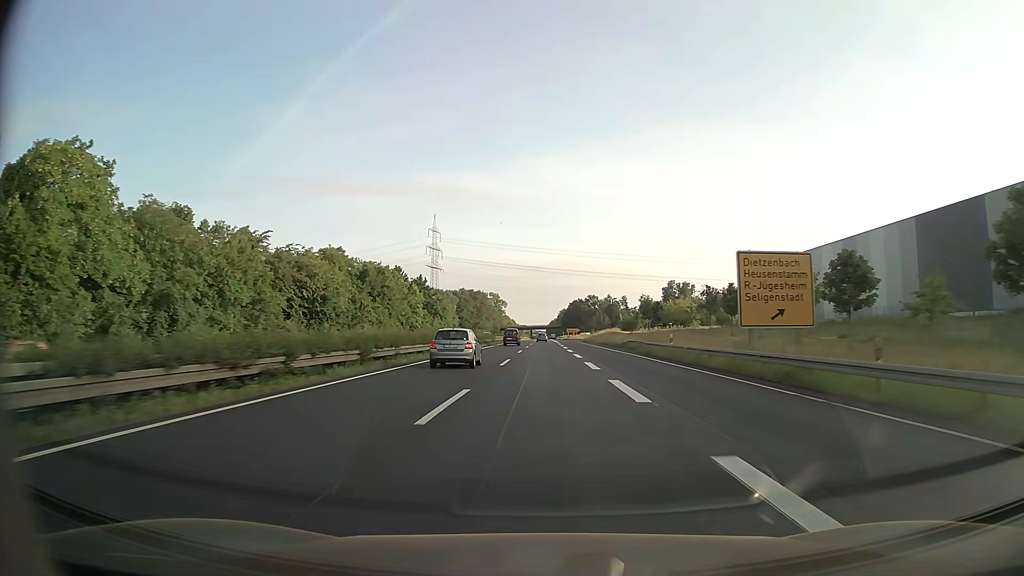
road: trunk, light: Day
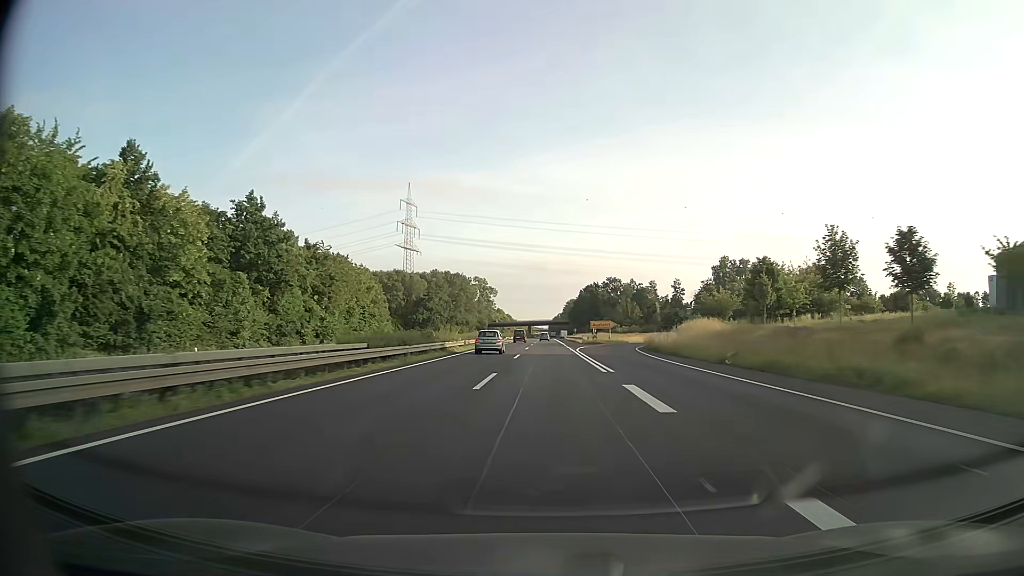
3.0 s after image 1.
(-0.2, +86.3) m; 0°
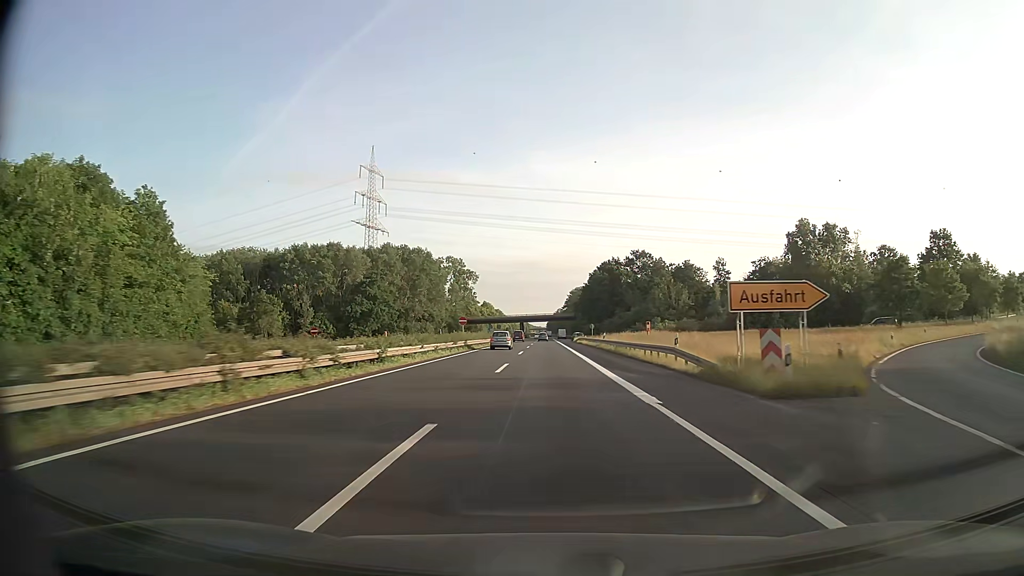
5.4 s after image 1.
(+0.1, +69.2) m; 0°
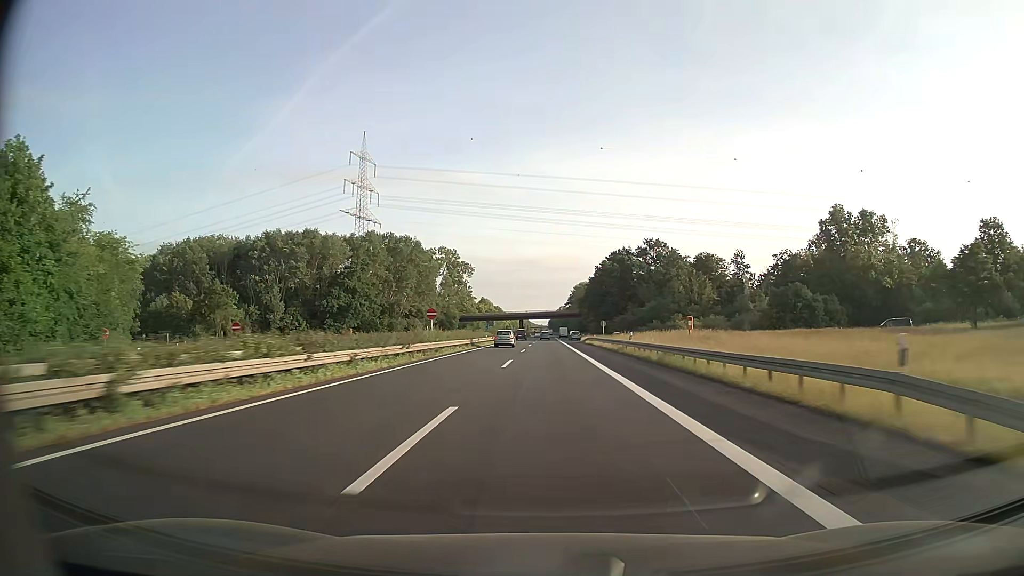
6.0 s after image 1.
(0.0, +17.3) m; 0°
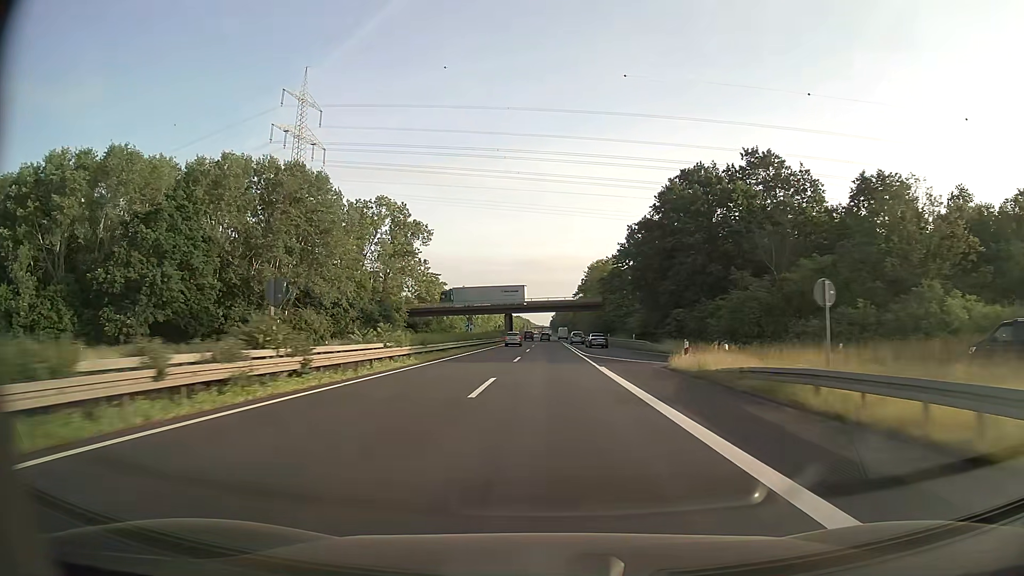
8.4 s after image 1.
(+0.1, +69.2) m; 0°
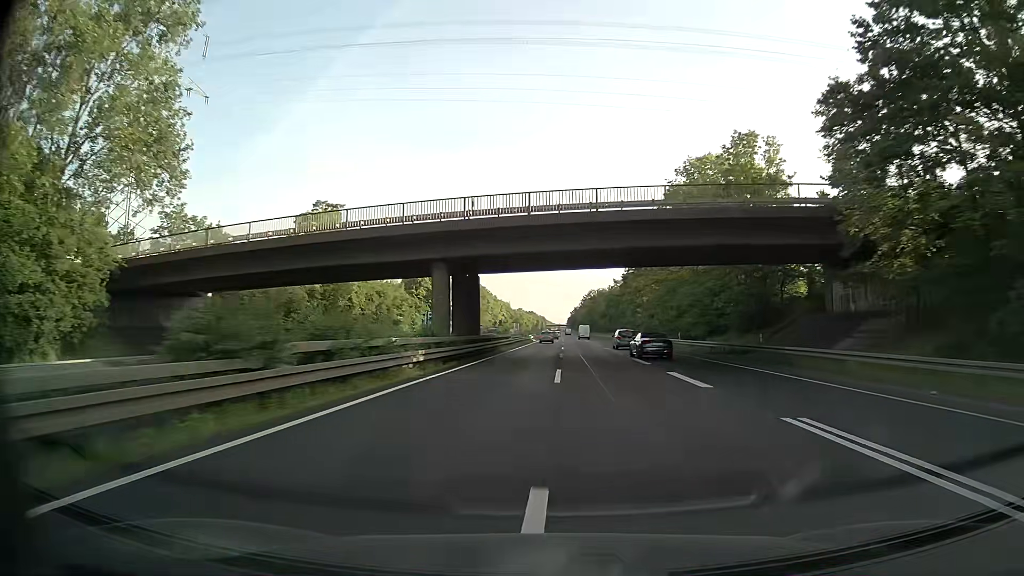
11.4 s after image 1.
(-1.0, +86.4) m; -1°
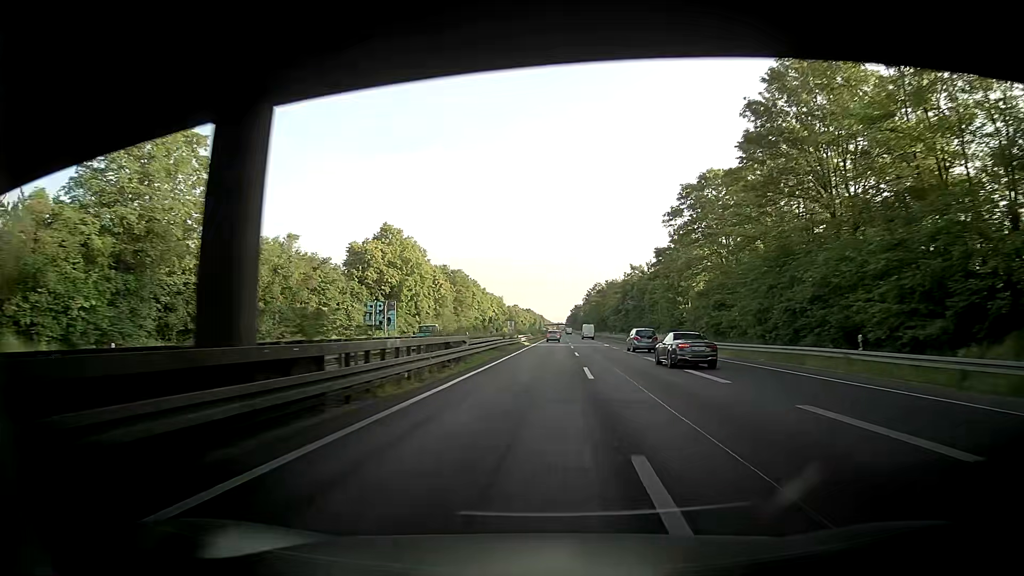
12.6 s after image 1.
(-0.1, +34.5) m; -1°
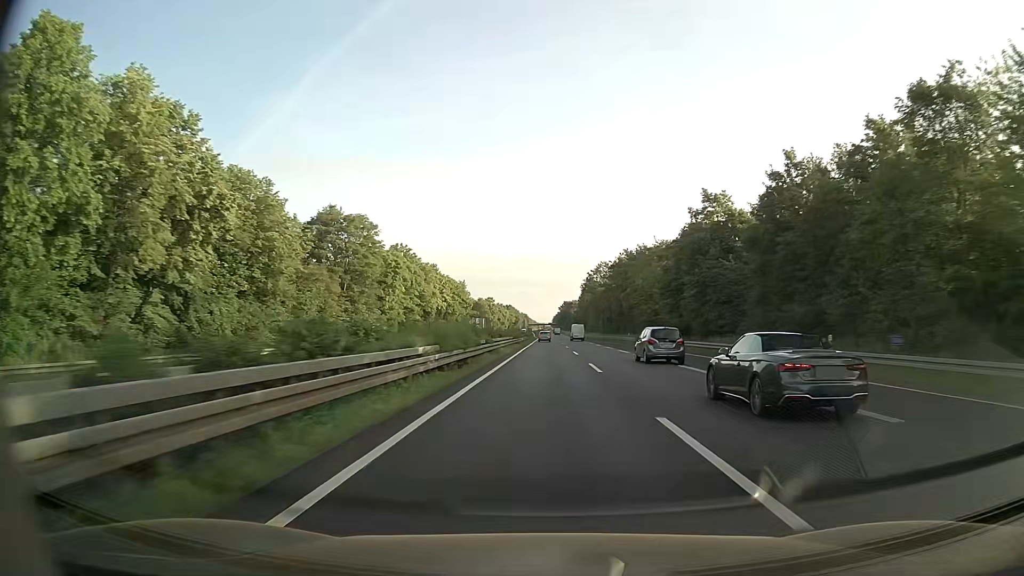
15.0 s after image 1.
(+1.5, +69.1) m; +2°
(0, +10) (0, +20) (0, +30) (0, +40) (0, +50) (0, +60) (0, +70) (0, +80) (0, +90) (0, +100) m
